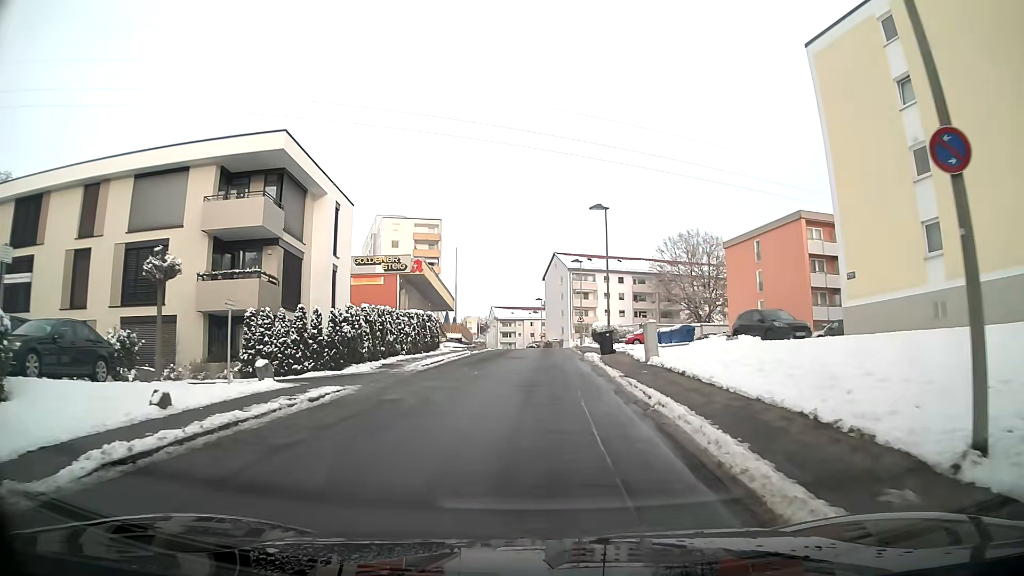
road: residential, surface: asphalt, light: Day
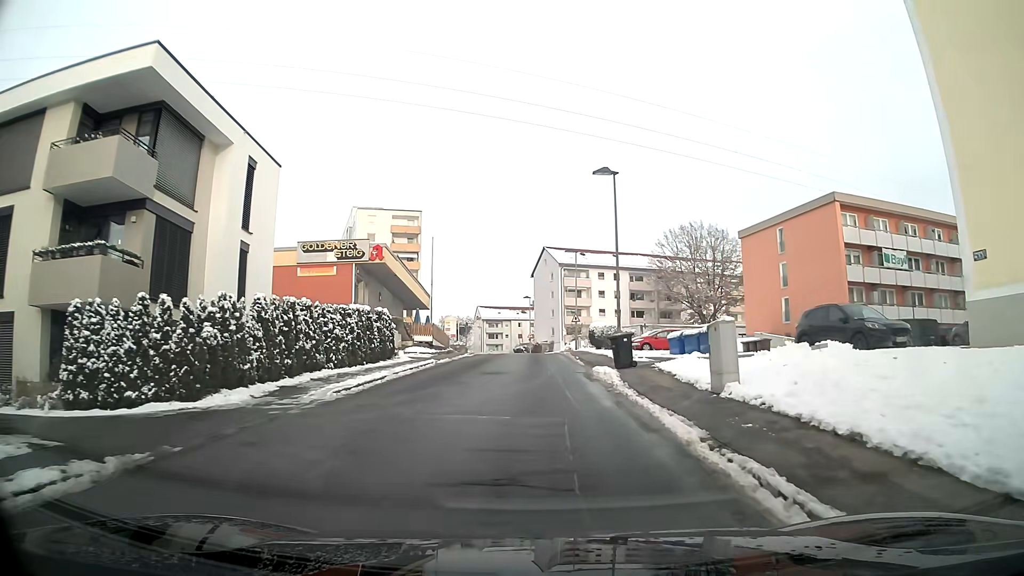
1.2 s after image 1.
(+0.1, +9.2) m; +1°
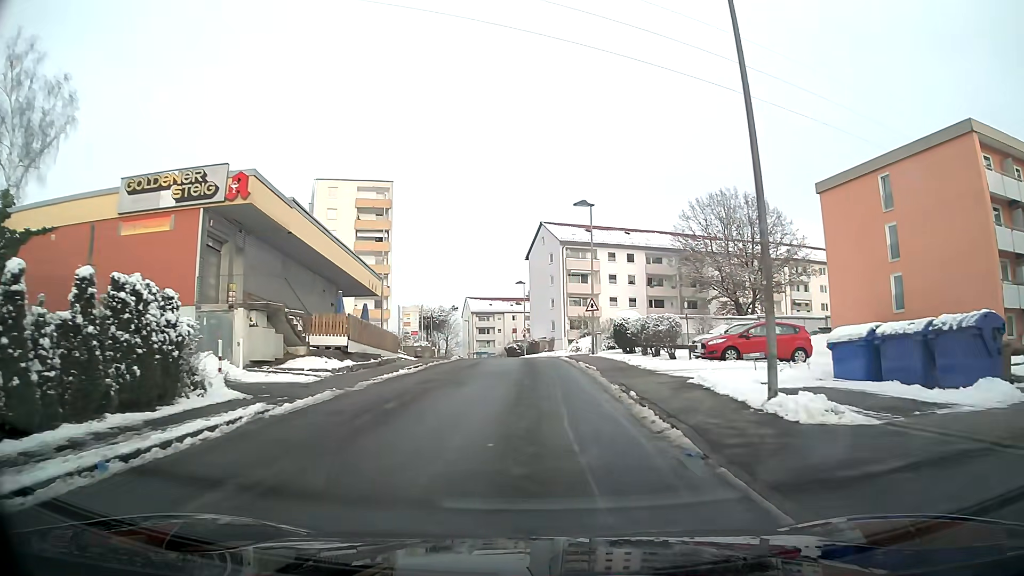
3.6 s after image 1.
(0.0, +18.5) m; 0°
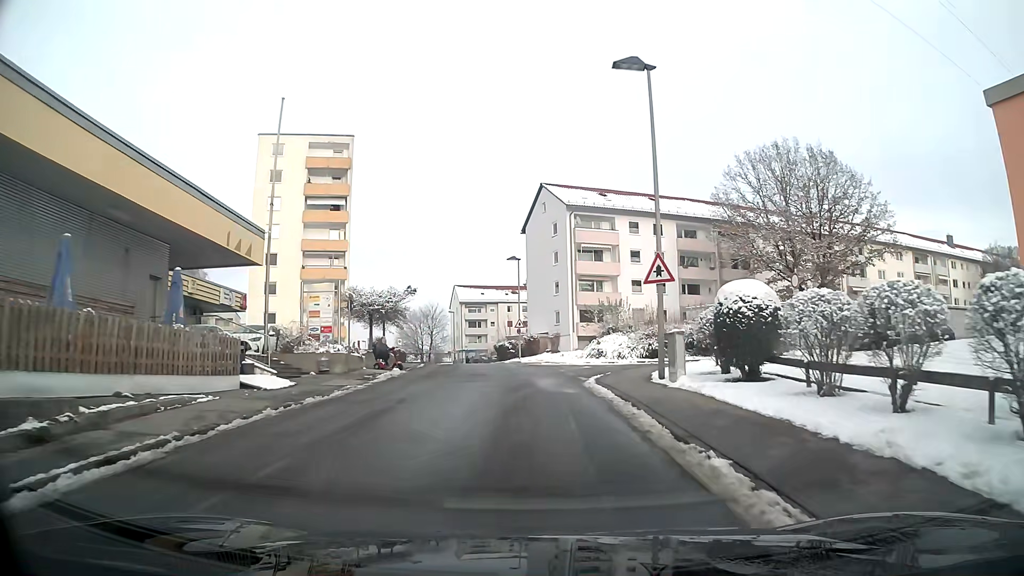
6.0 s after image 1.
(0.0, +19.0) m; 0°
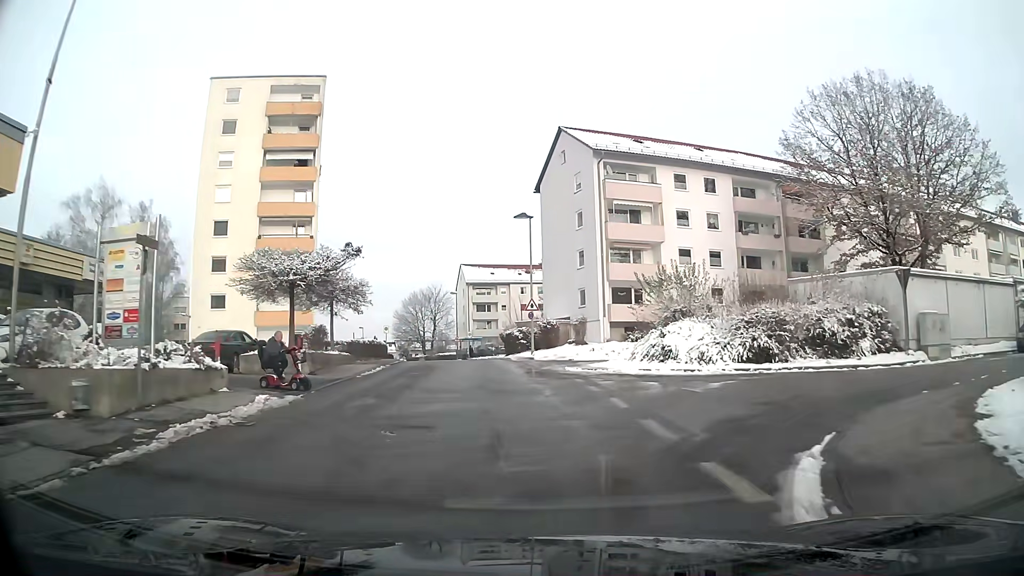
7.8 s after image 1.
(-0.1, +14.2) m; -2°
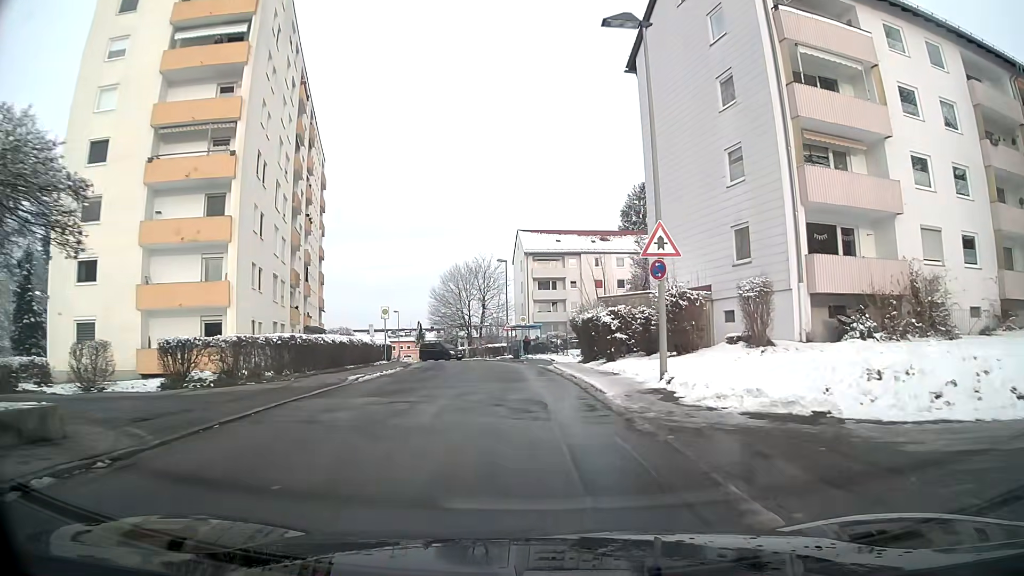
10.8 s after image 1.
(-1.0, +23.9) m; -5°
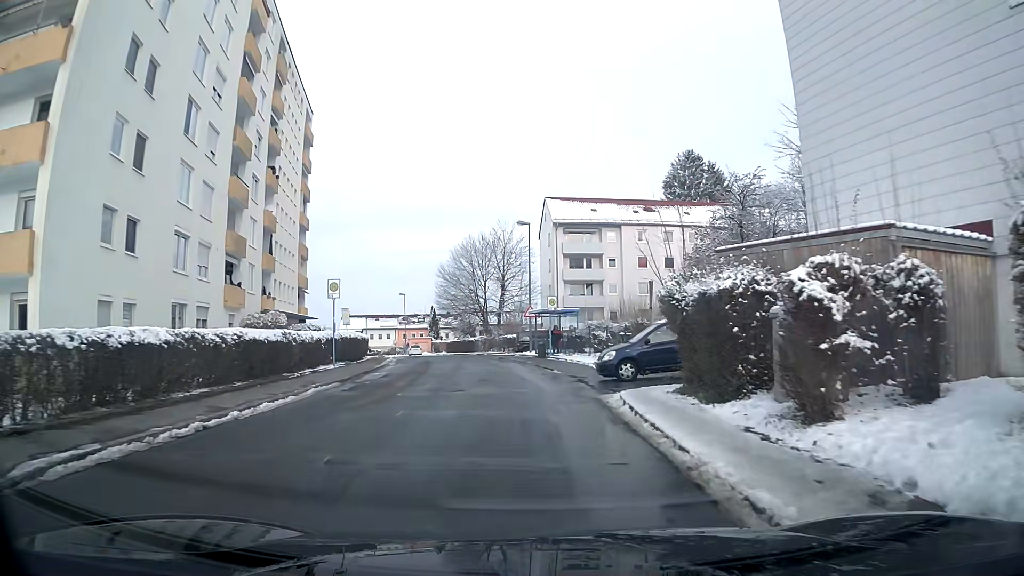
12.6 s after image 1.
(-0.3, +14.4) m; -3°
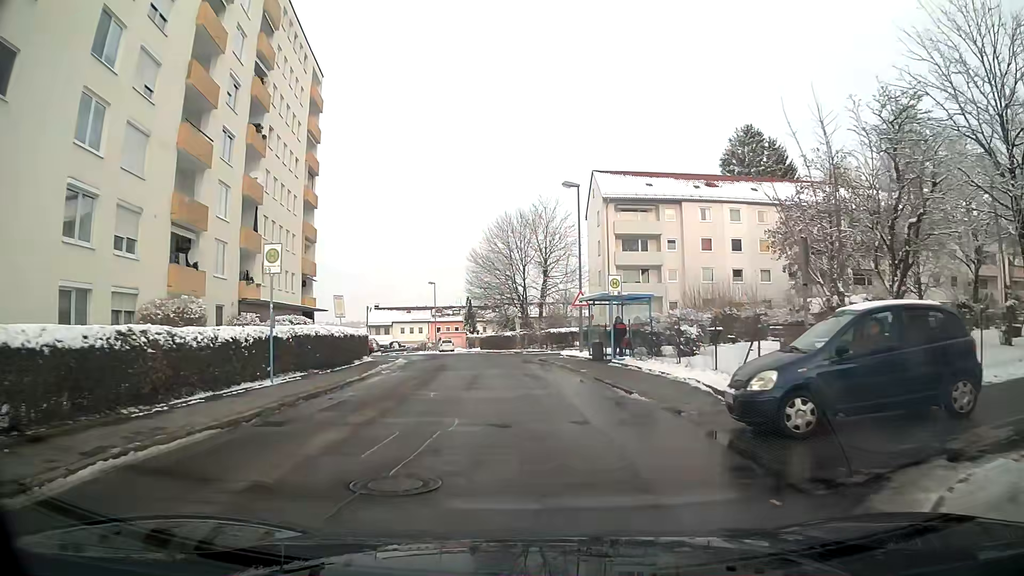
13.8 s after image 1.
(-0.3, +9.5) m; -3°
(0, +10) (0, +20) (-1, +30) (-3, +40) (-5, +50) (-8, +59) (-11, +69) (-15, +78) (-20, +87) (-25, +95) m
